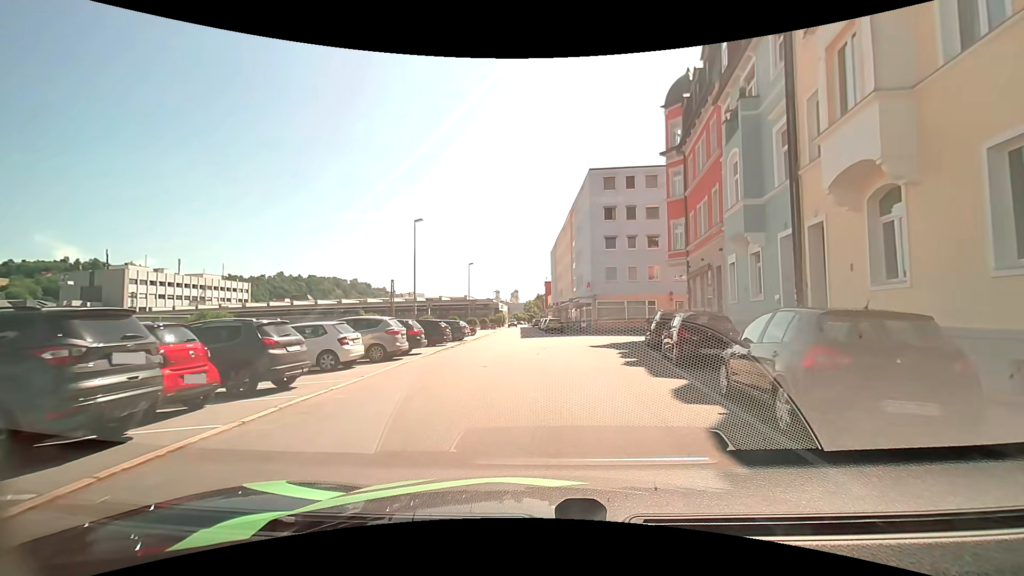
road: residential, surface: asphalt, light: Day
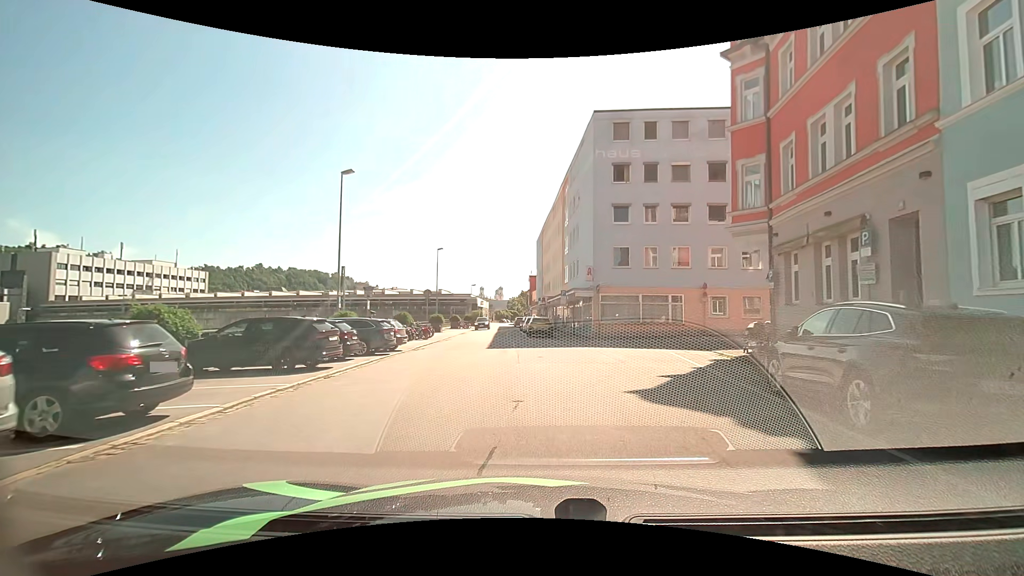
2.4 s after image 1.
(+0.2, +13.3) m; +2°
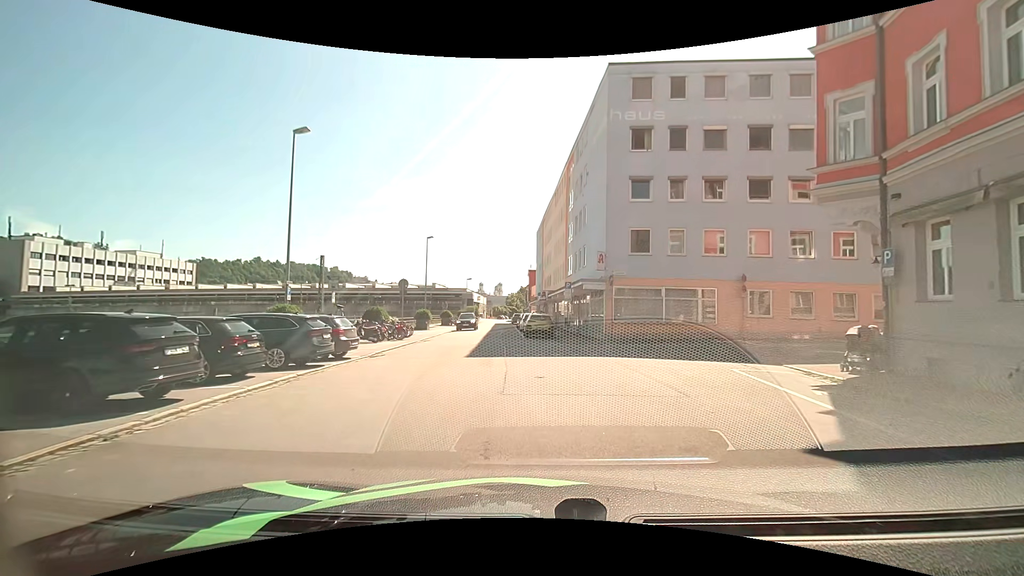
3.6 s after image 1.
(0.0, +6.0) m; +1°
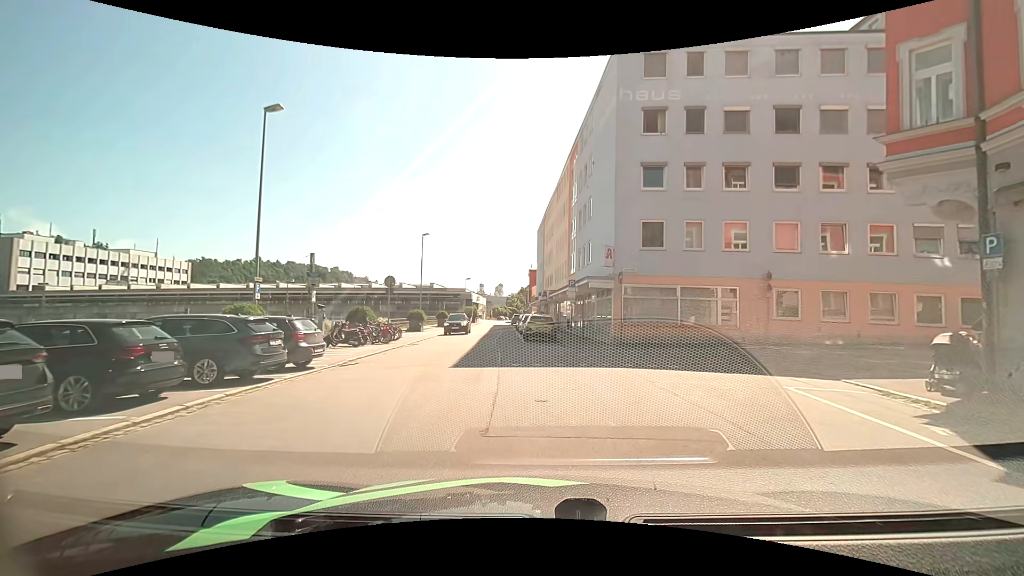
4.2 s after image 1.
(0.0, +2.7) m; -1°
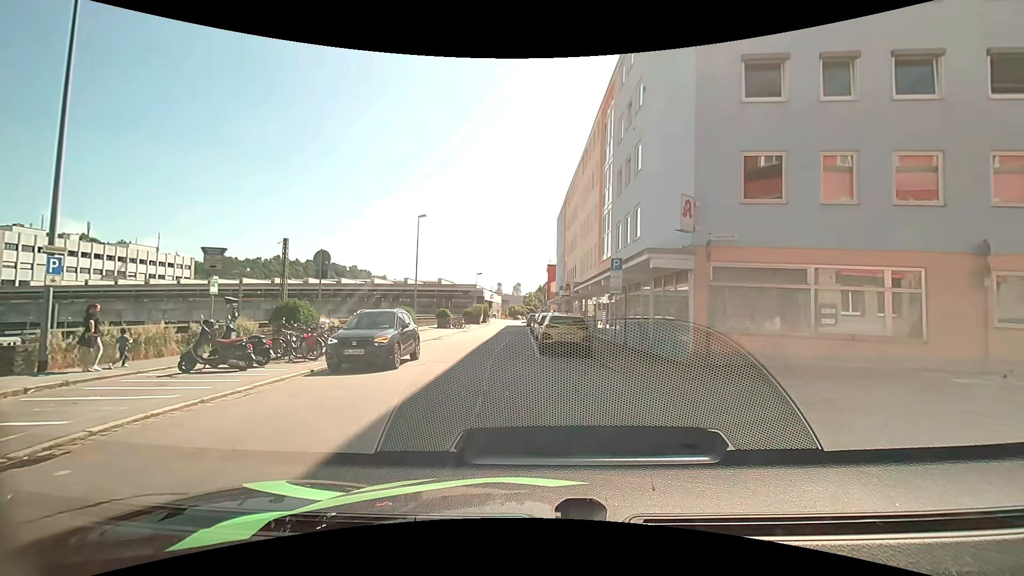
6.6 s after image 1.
(0.0, +9.9) m; -3°
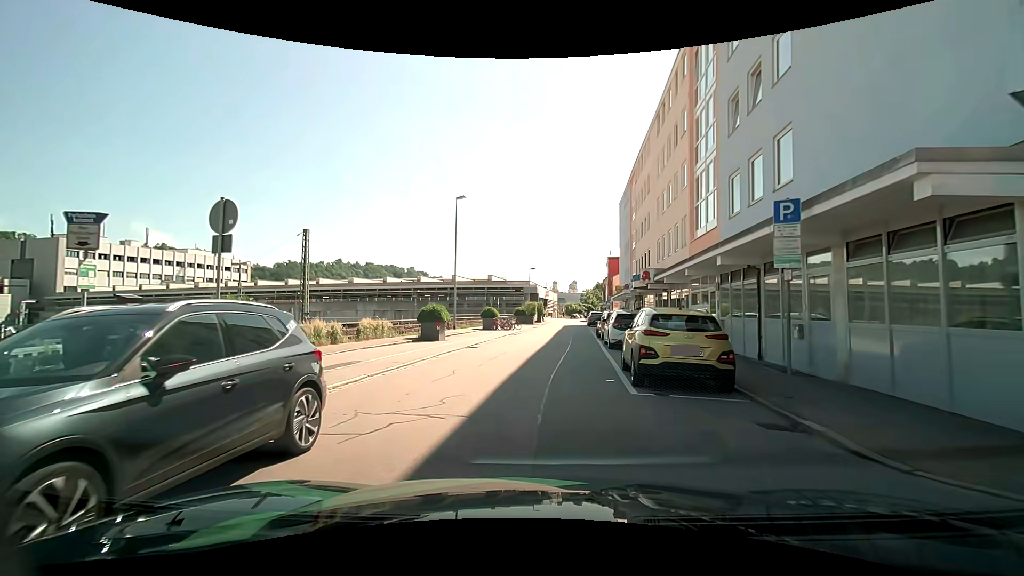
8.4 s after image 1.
(-0.3, +7.9) m; -4°
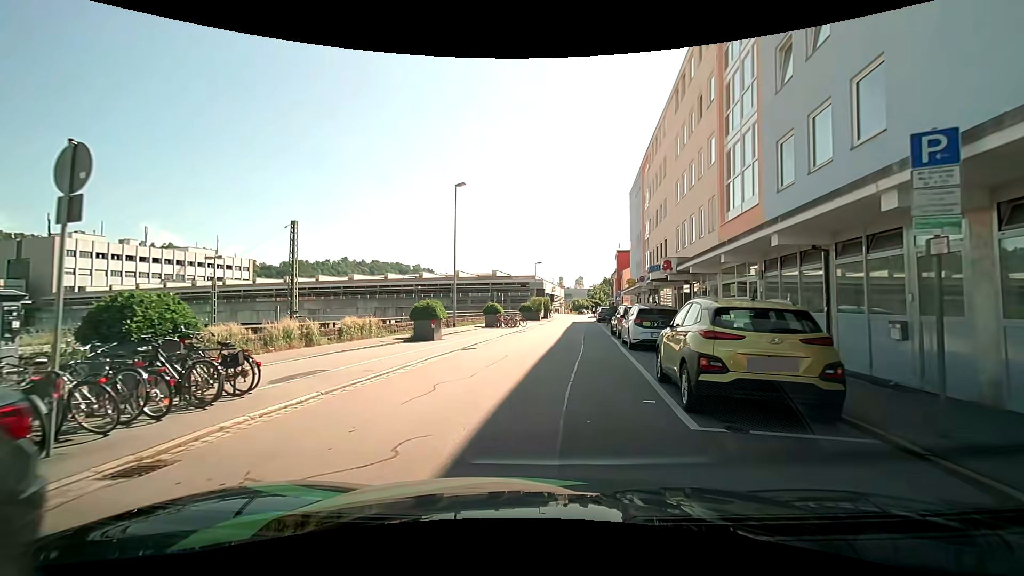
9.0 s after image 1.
(-0.1, +3.0) m; -2°
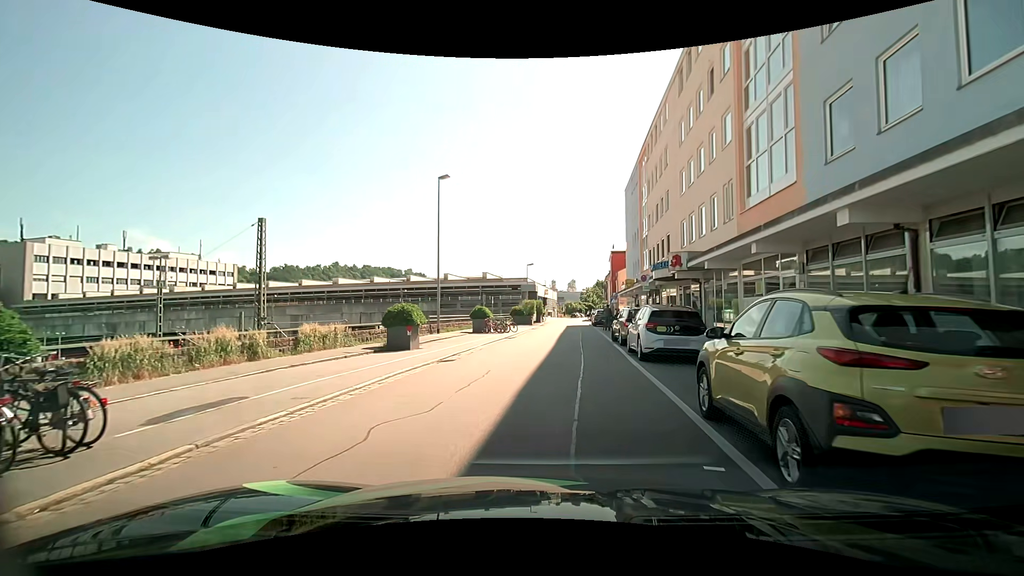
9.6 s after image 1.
(0.0, +3.0) m; 0°
